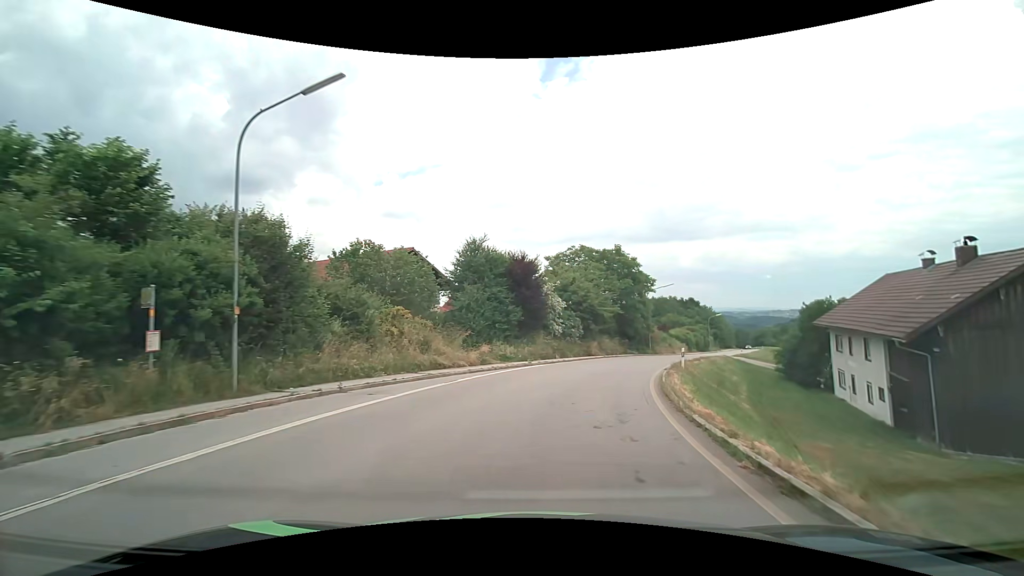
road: secondary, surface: asphalt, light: Day
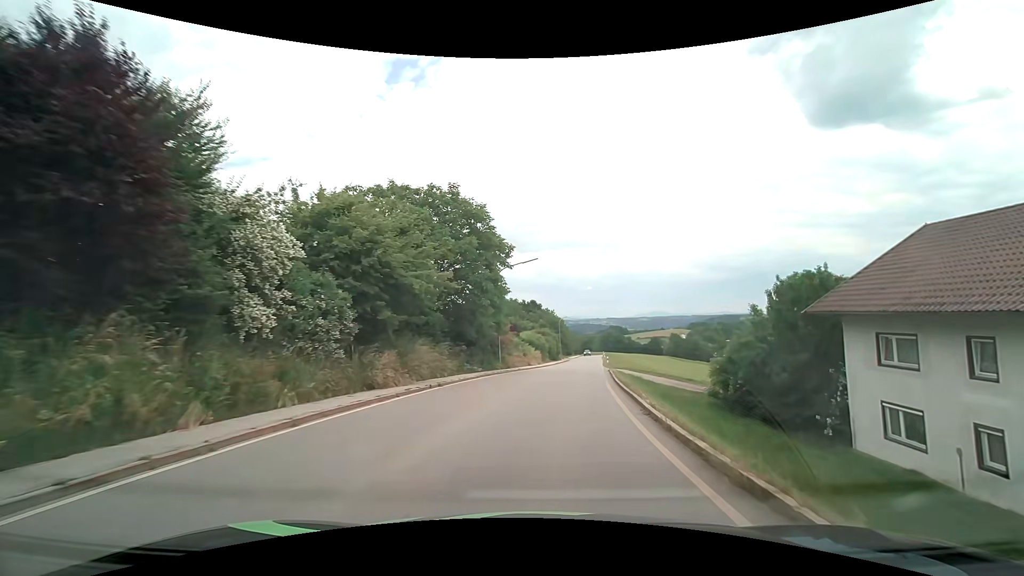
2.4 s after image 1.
(+3.9, +24.7) m; +19°
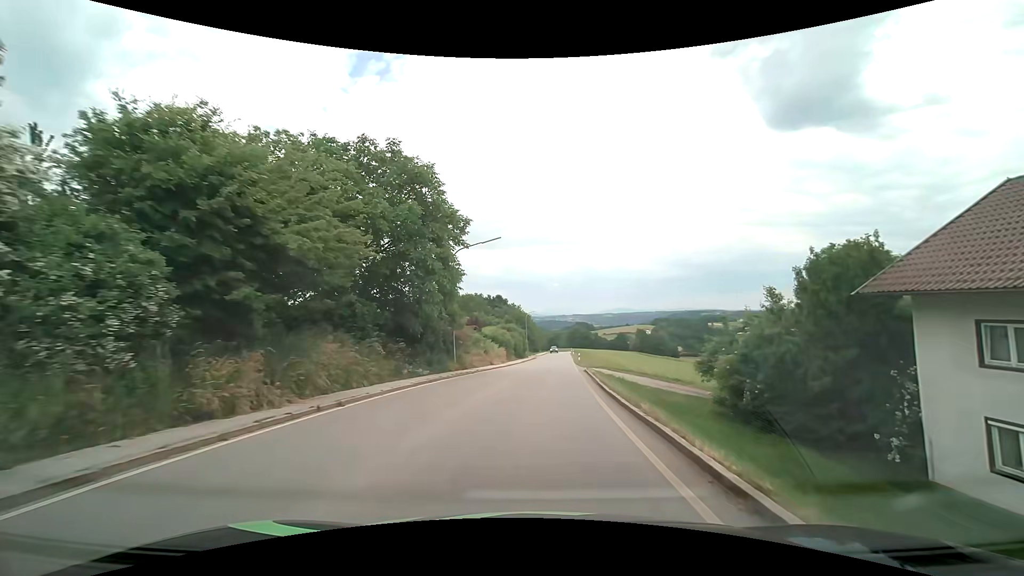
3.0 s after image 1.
(+0.2, +6.6) m; +4°
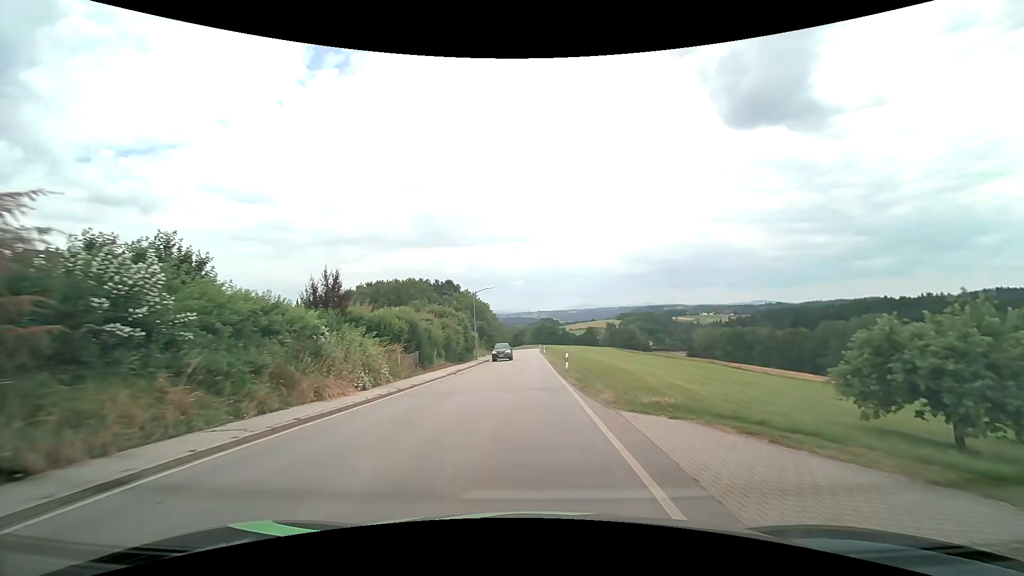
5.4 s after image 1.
(+1.4, +29.4) m; +4°
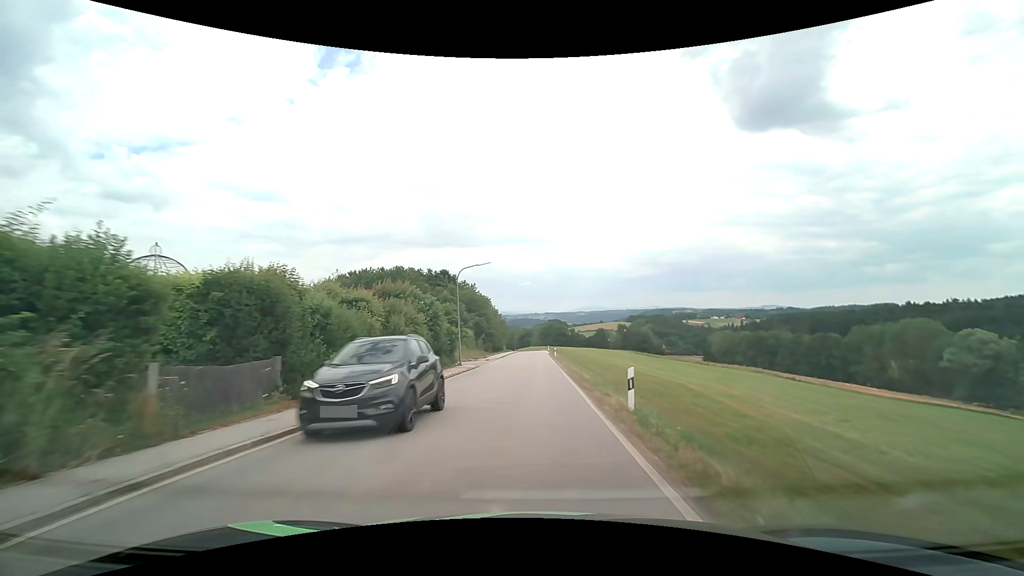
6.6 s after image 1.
(-0.1, +16.6) m; -1°
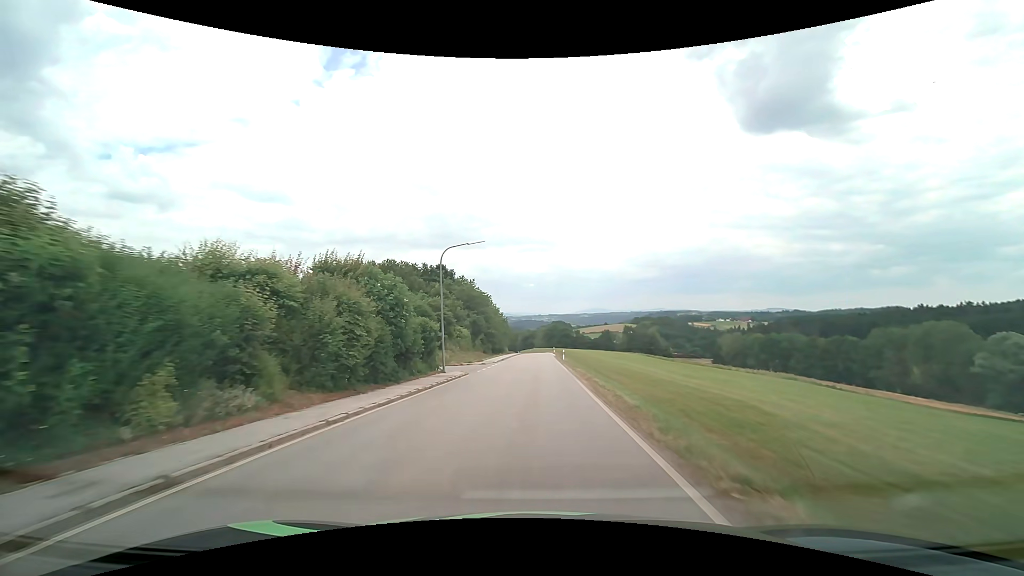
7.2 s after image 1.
(-0.1, +8.7) m; 0°
